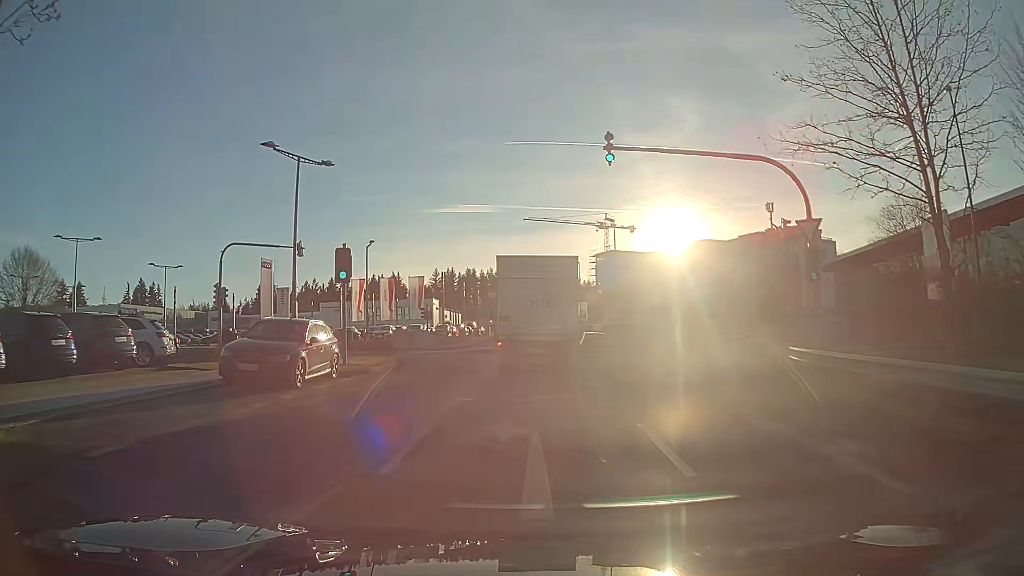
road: residential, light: Day
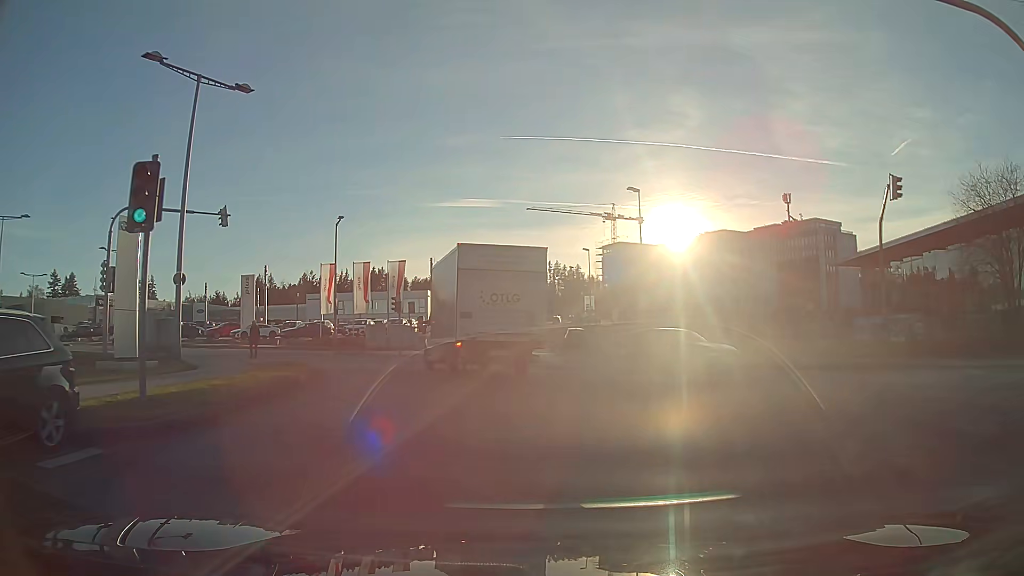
(0.0, +10.6) m; 0°
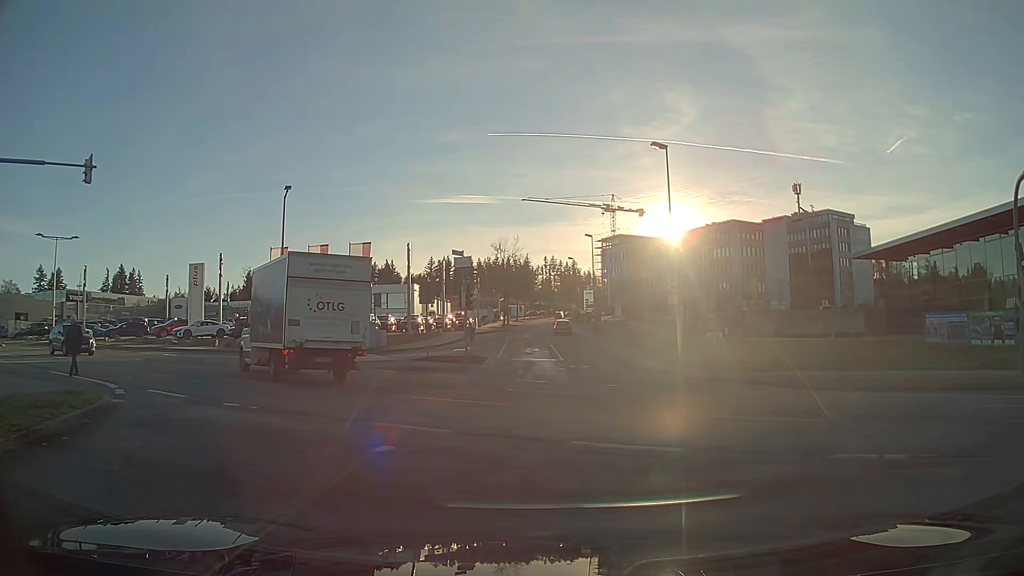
(+0.1, +10.0) m; 0°
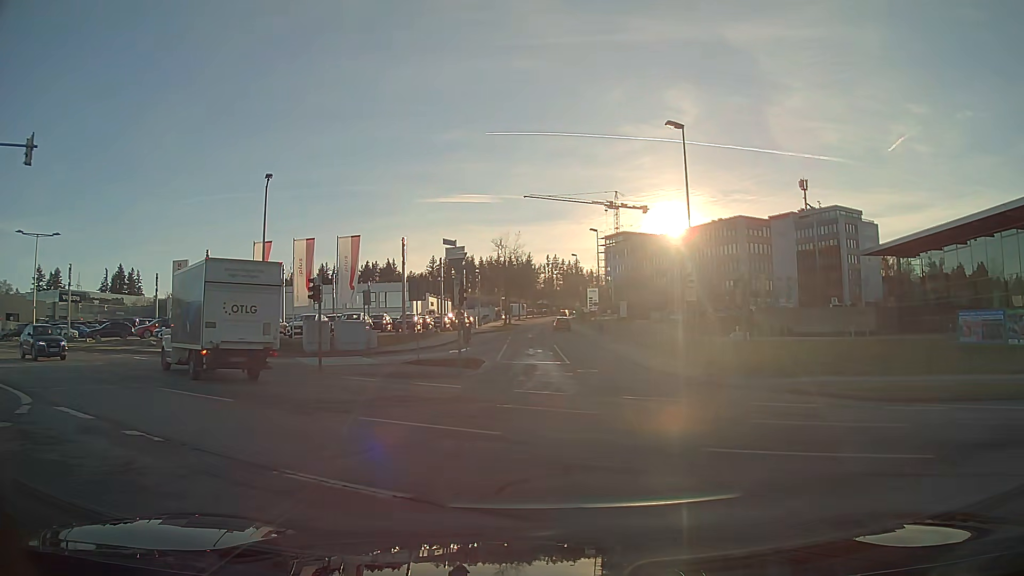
(0.0, +3.3) m; -2°
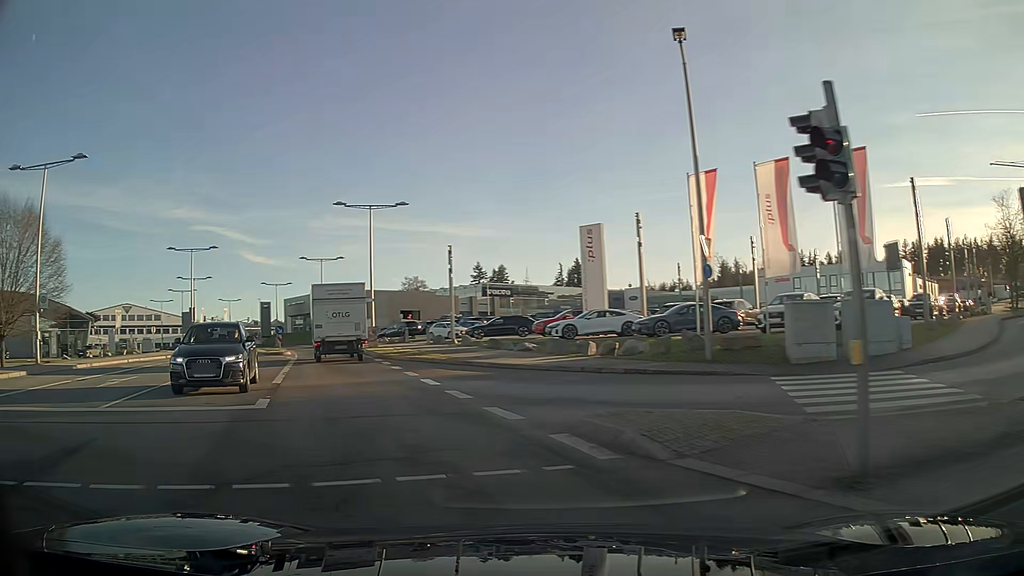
(-5.8, +16.7) m; -44°
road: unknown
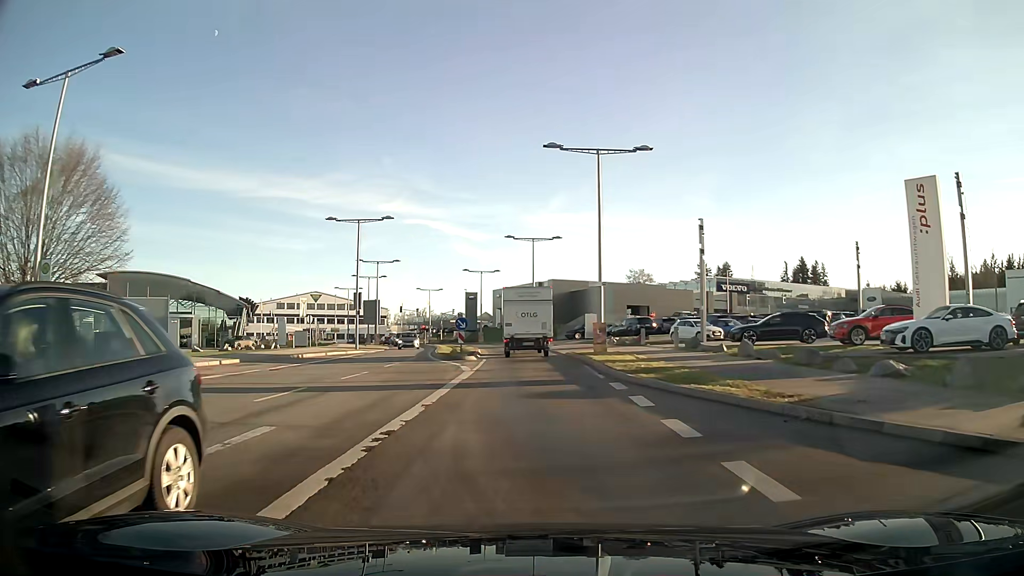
(-2.4, +13.5) m; -15°
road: secondary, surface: asphalt
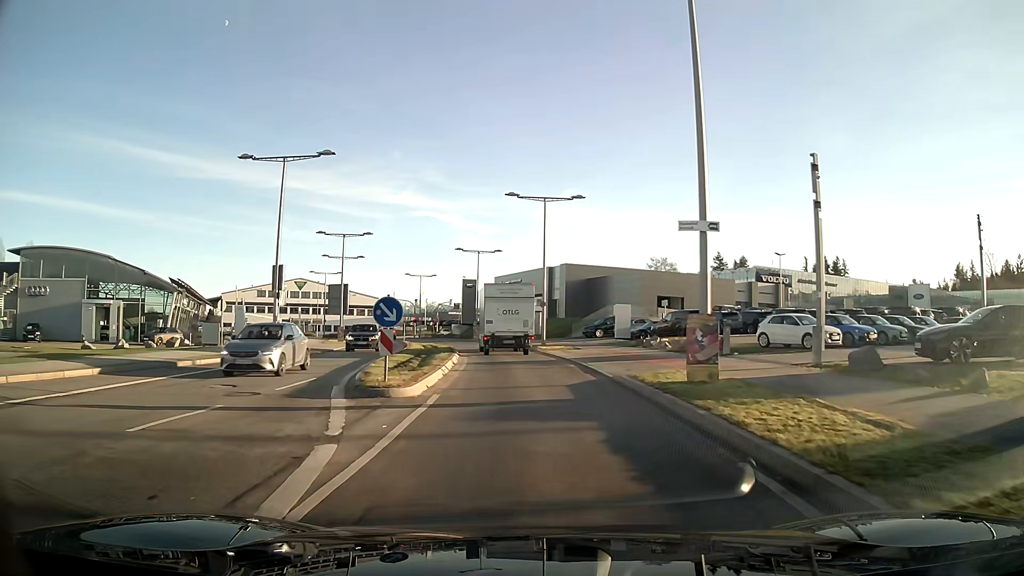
(0.0, +16.7) m; 0°
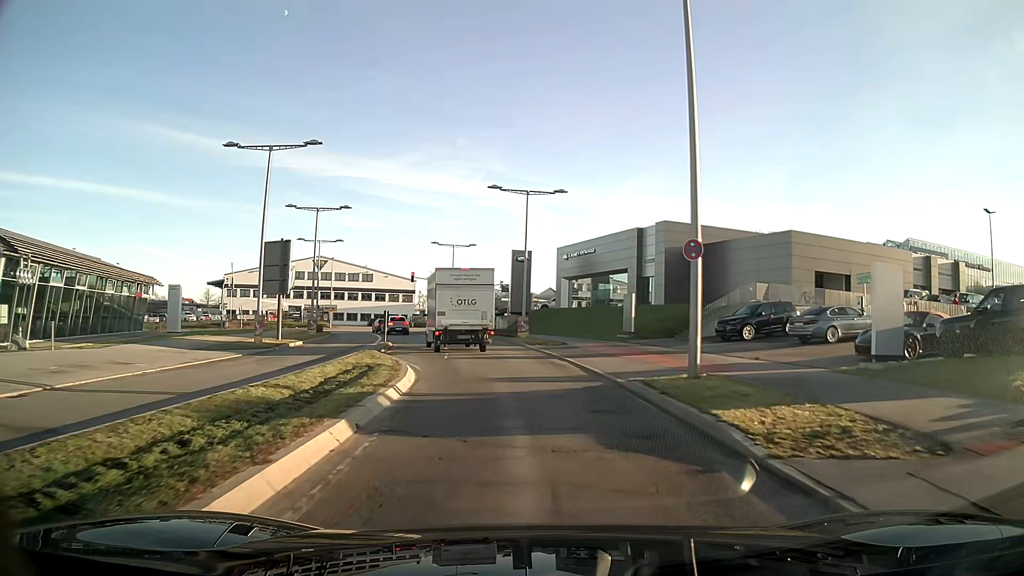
(-1.2, +27.7) m; -6°
